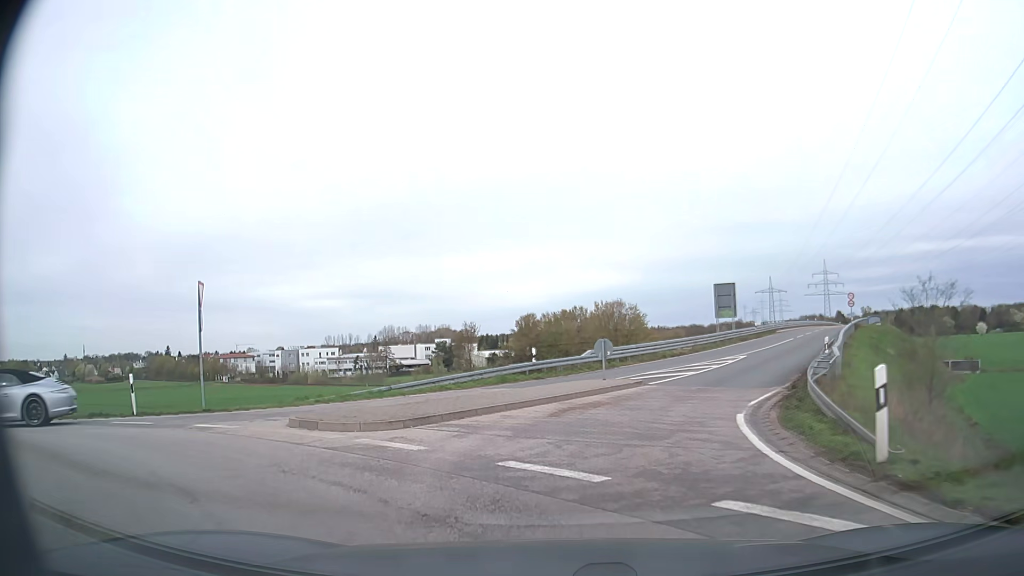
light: Day
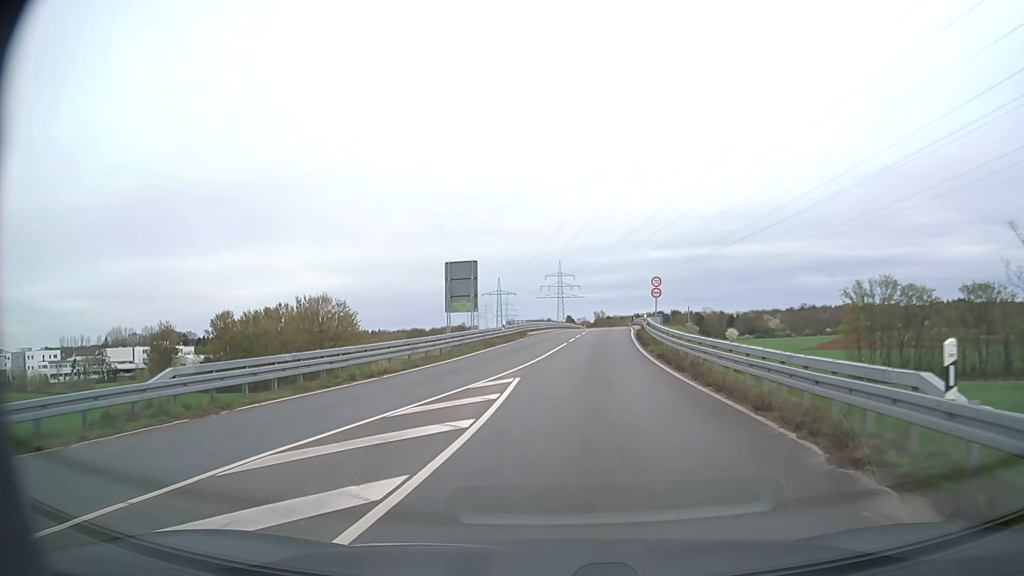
(+3.2, +19.2) m; +23°
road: secondary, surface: asphalt
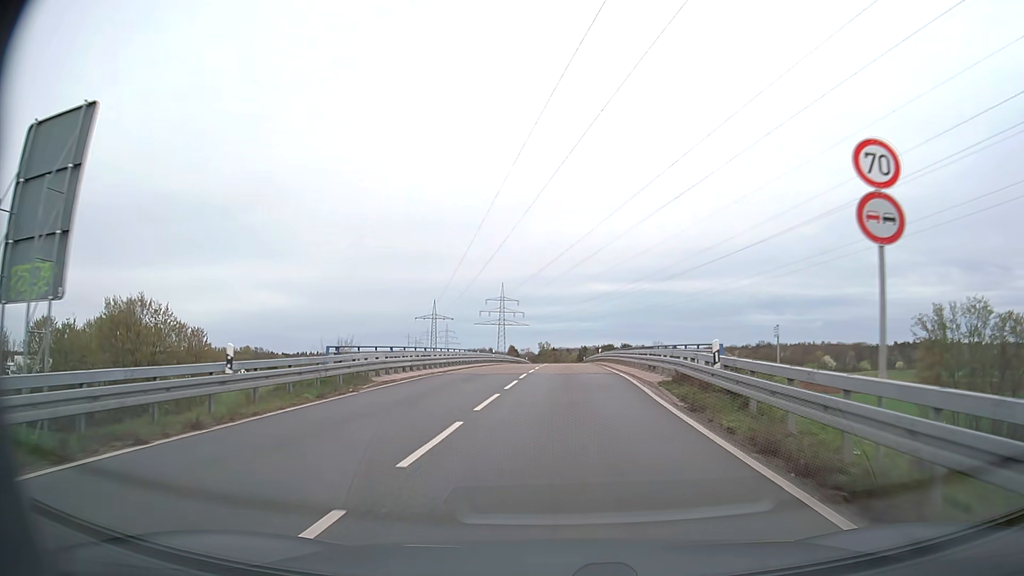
(+1.6, +32.2) m; +5°
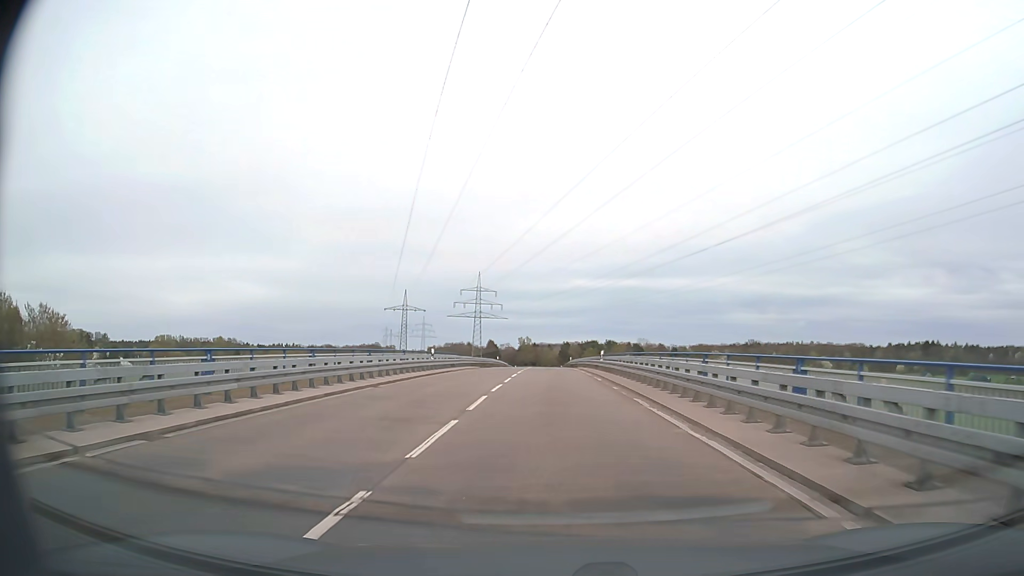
(+0.3, +22.8) m; +2°
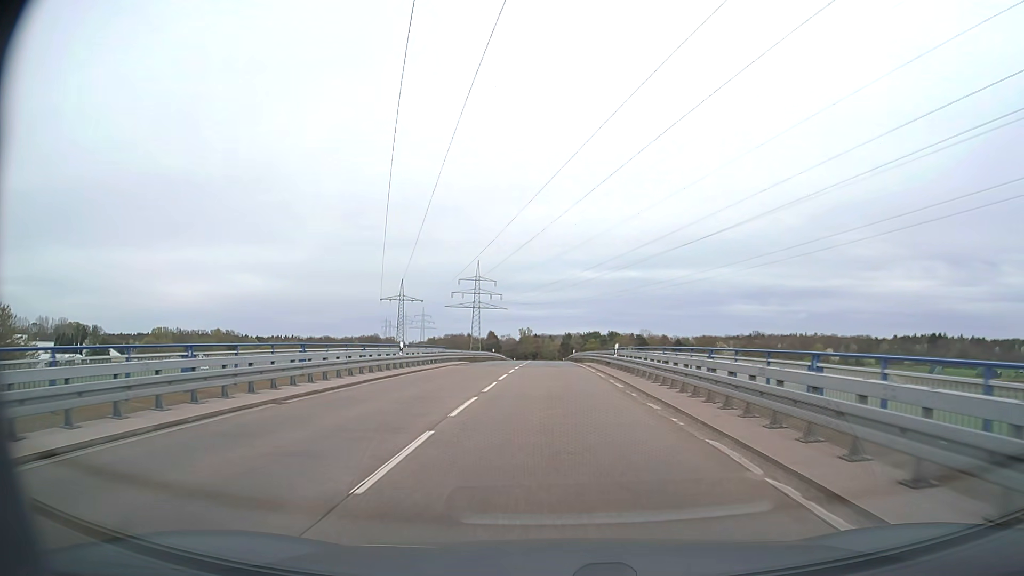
(0.0, +8.1) m; 0°
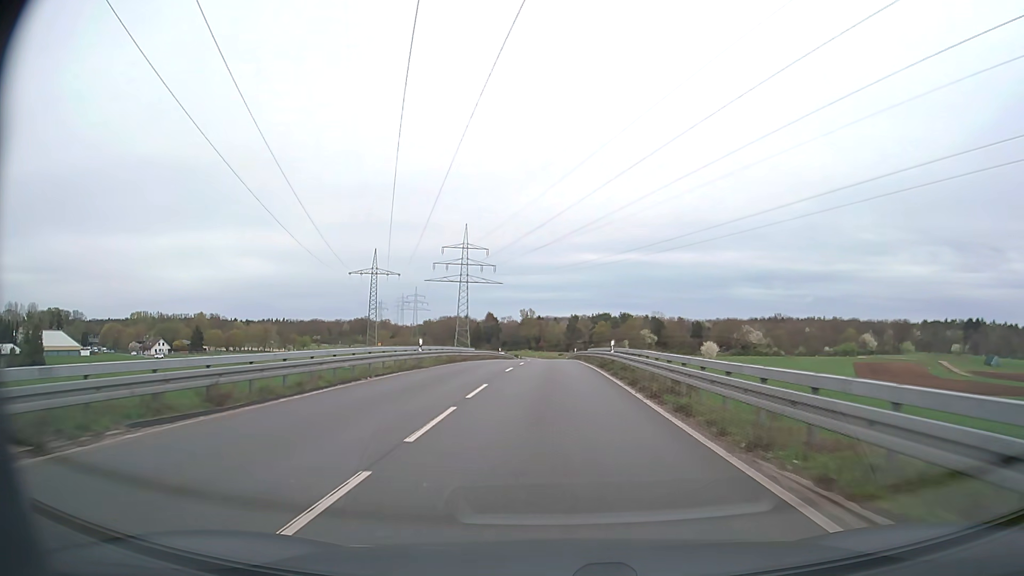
(-0.2, +44.7) m; 0°
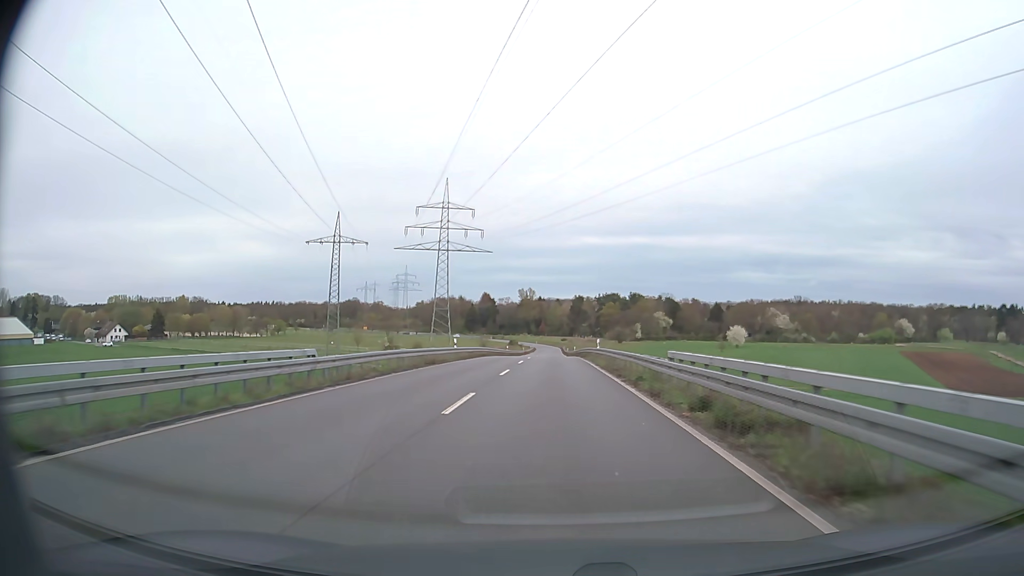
(0.0, +38.4) m; 0°
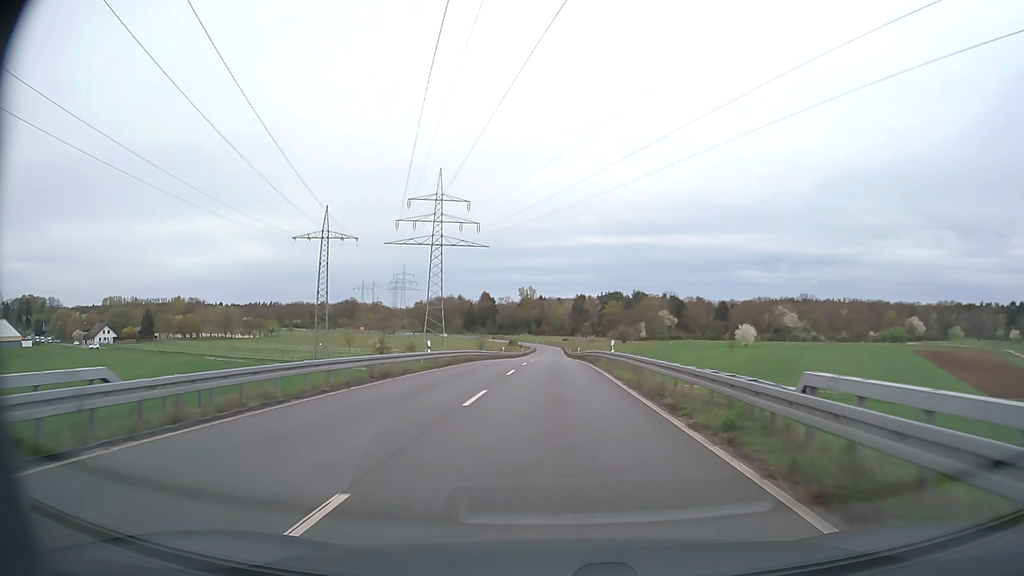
(0.0, +9.6) m; 0°
(0, +10) (0, +20) (0, +30) (0, +40) (0, +50) (0, +60) (0, +70) (0, +80) (0, +90) (0, +100) m
